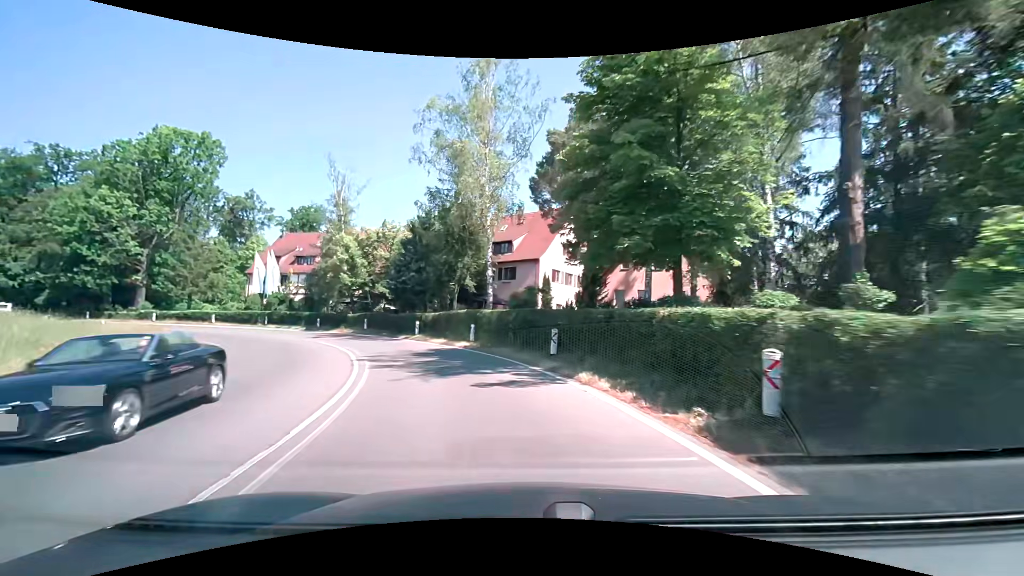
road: secondary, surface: asphalt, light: Day
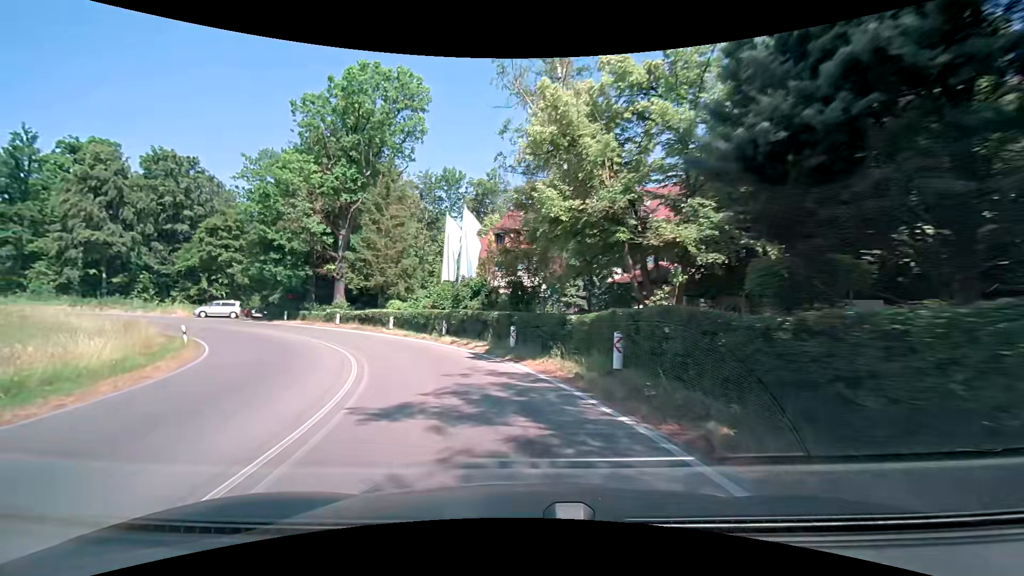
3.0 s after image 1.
(-7.5, +26.9) m; -31°
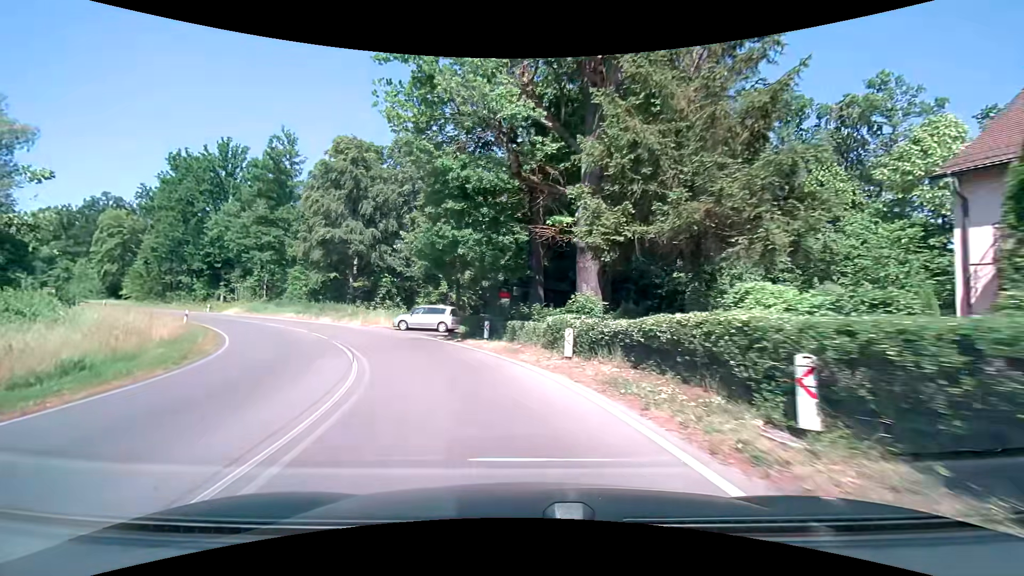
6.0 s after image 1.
(-7.3, +26.2) m; -32°
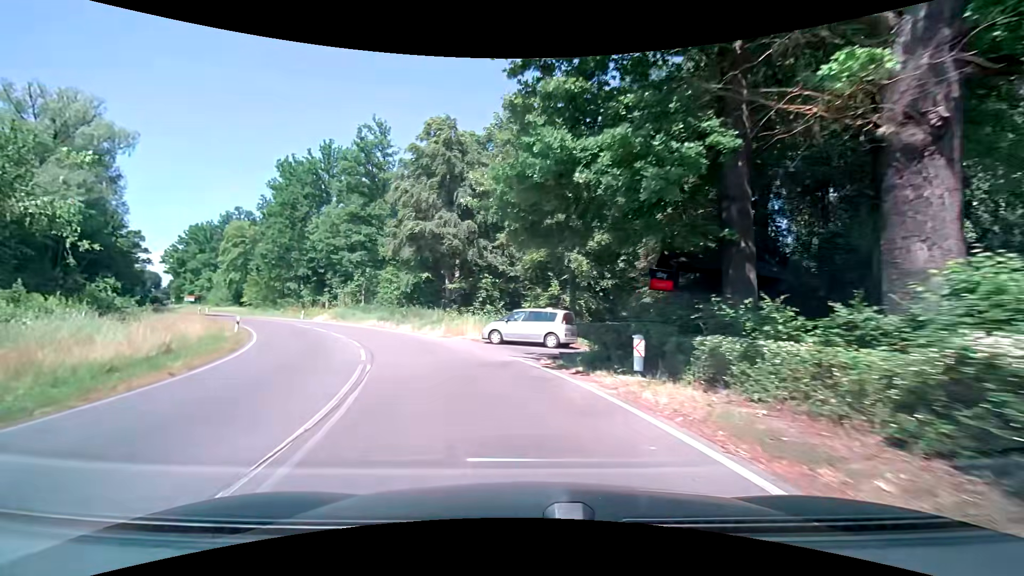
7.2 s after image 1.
(-1.3, +11.0) m; -13°
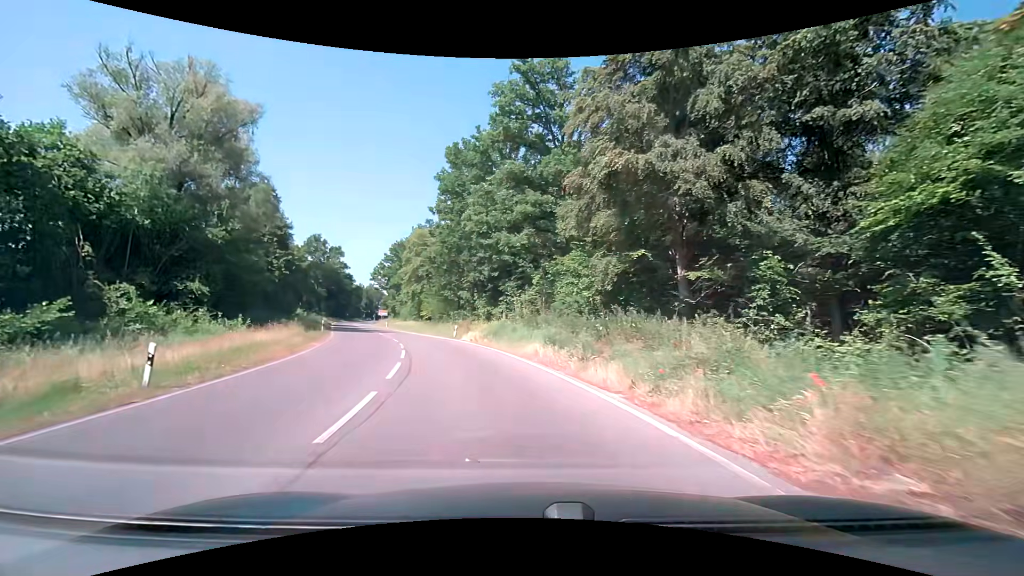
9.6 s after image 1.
(-4.7, +22.3) m; -23°
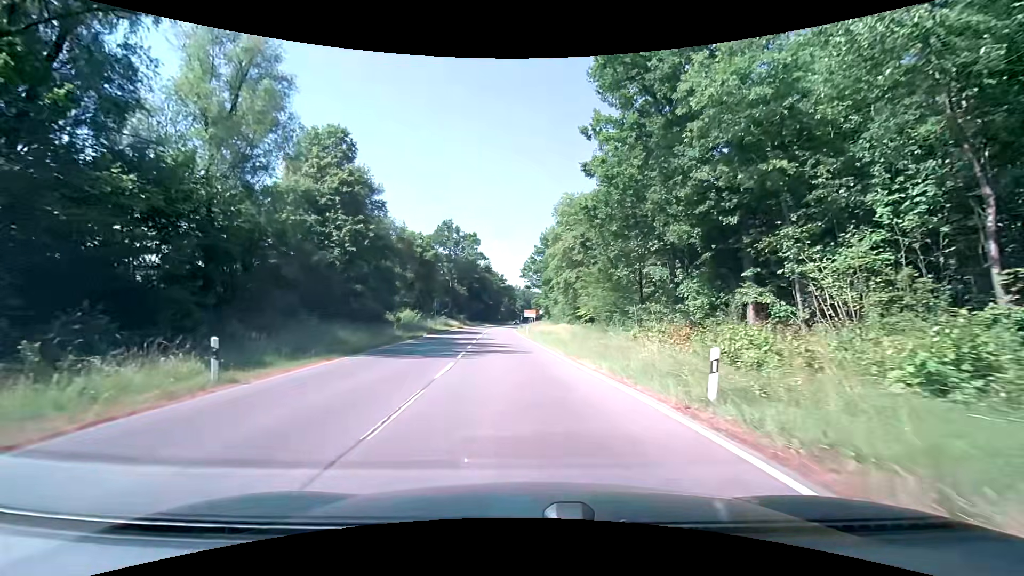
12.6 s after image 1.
(-5.1, +30.2) m; -18°
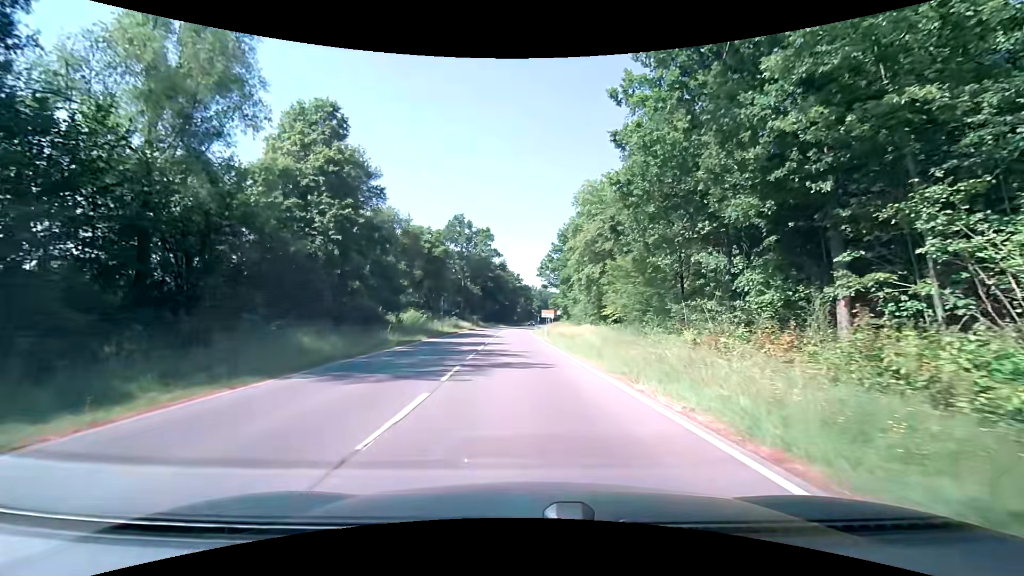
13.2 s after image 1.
(-0.1, +6.6) m; -2°
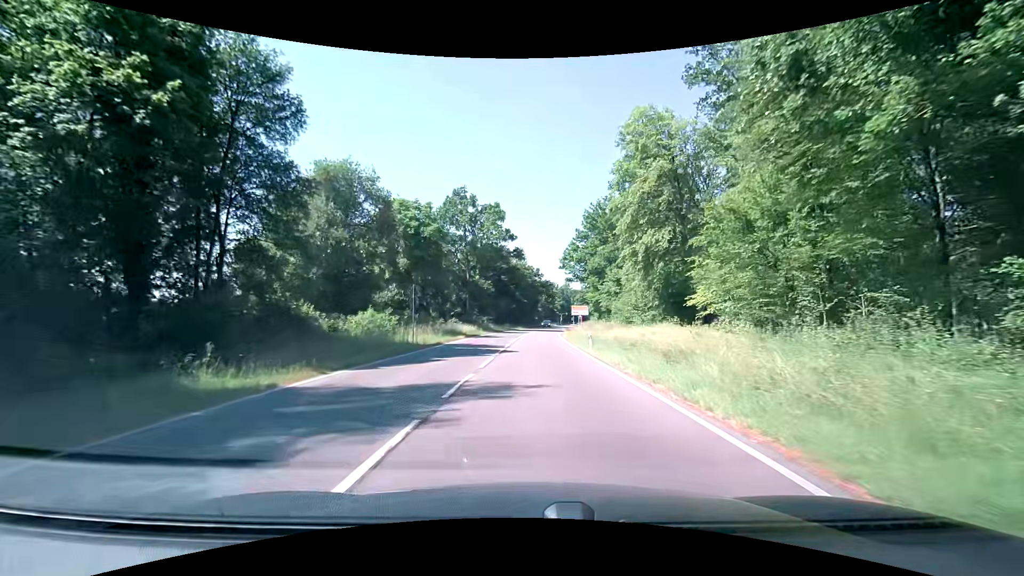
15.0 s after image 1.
(-0.2, +20.6) m; -1°
(0, +10) (0, +20) (0, +30) (+1, +40) (+2, +50) (+2, +60) (+3, +70) (+4, +80) (+5, +90) (+6, +100) m
